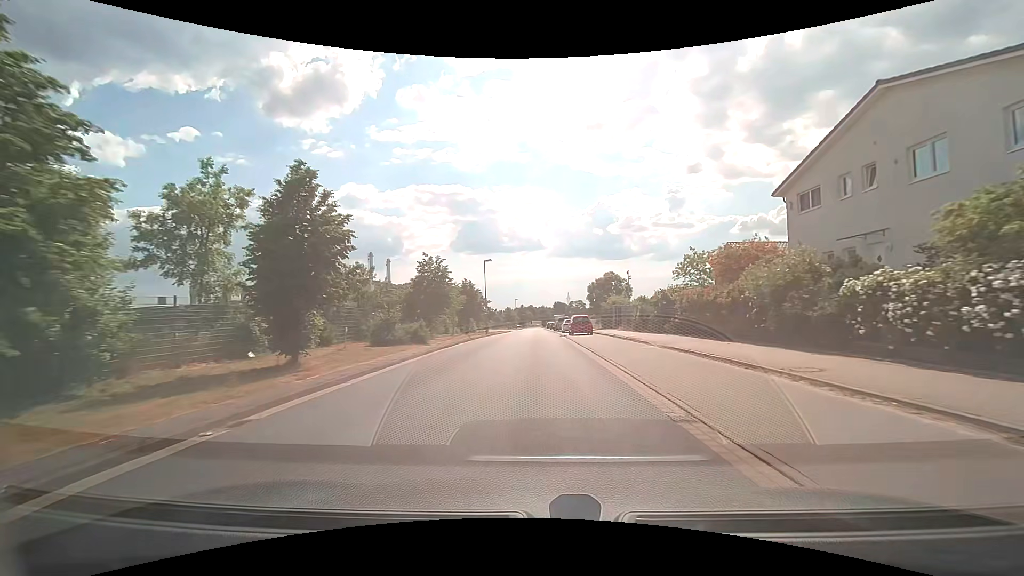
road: residential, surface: asphalt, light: Day
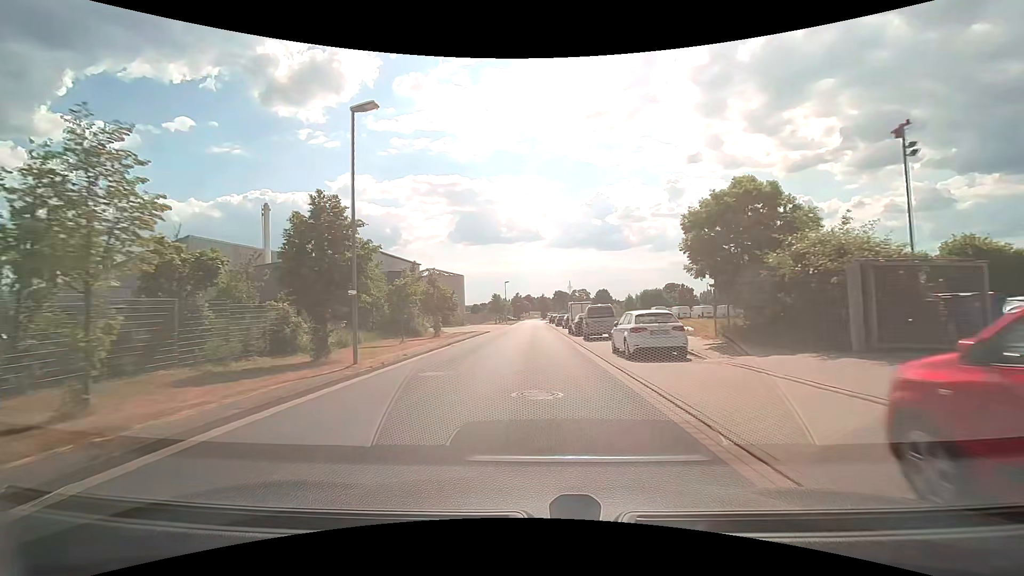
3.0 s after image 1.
(+0.1, +37.3) m; 0°
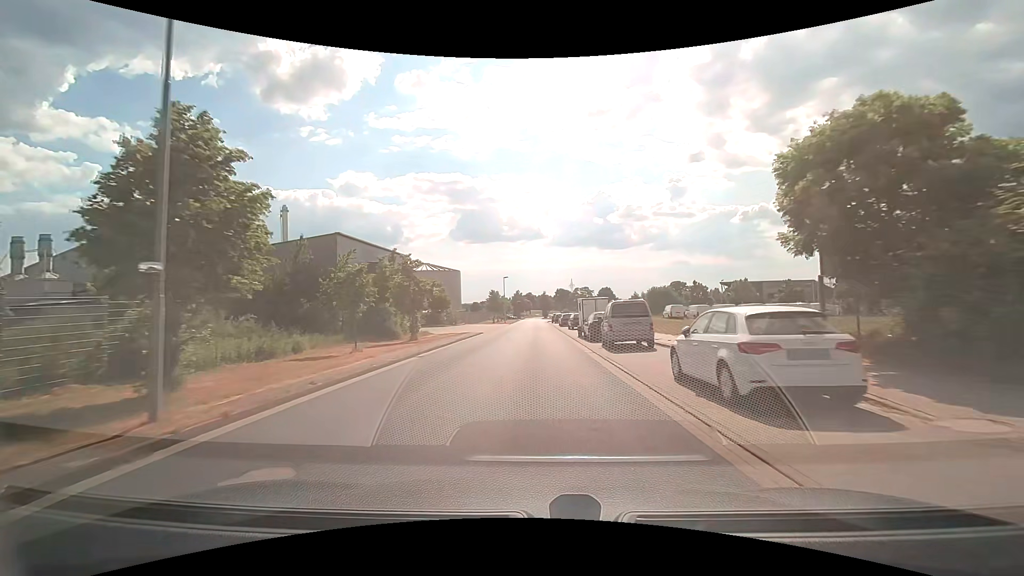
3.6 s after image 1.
(0.0, +7.7) m; 0°
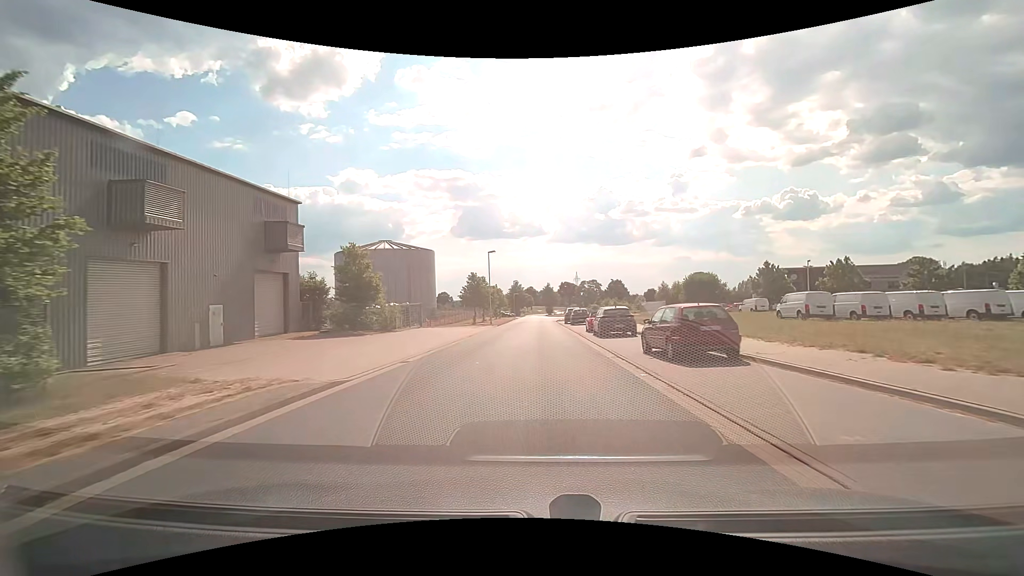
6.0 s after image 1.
(-0.1, +31.2) m; 0°
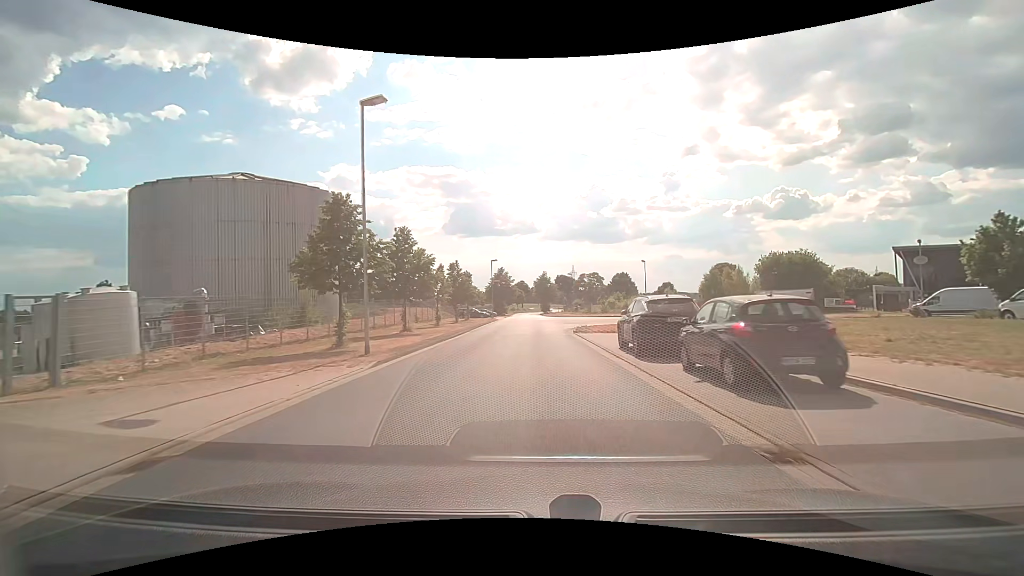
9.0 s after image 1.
(+0.1, +37.9) m; +1°
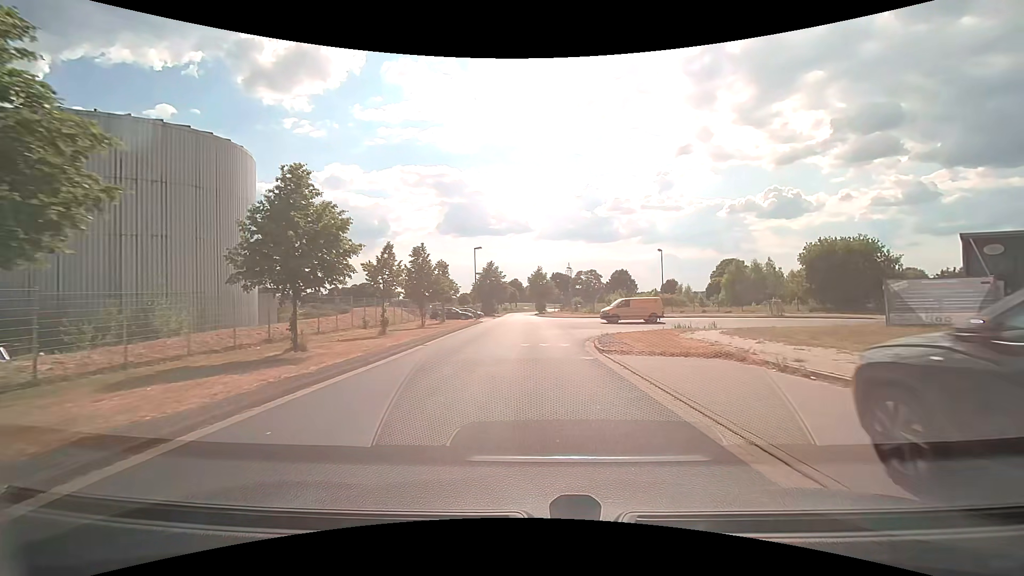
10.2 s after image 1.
(0.0, +12.5) m; +1°
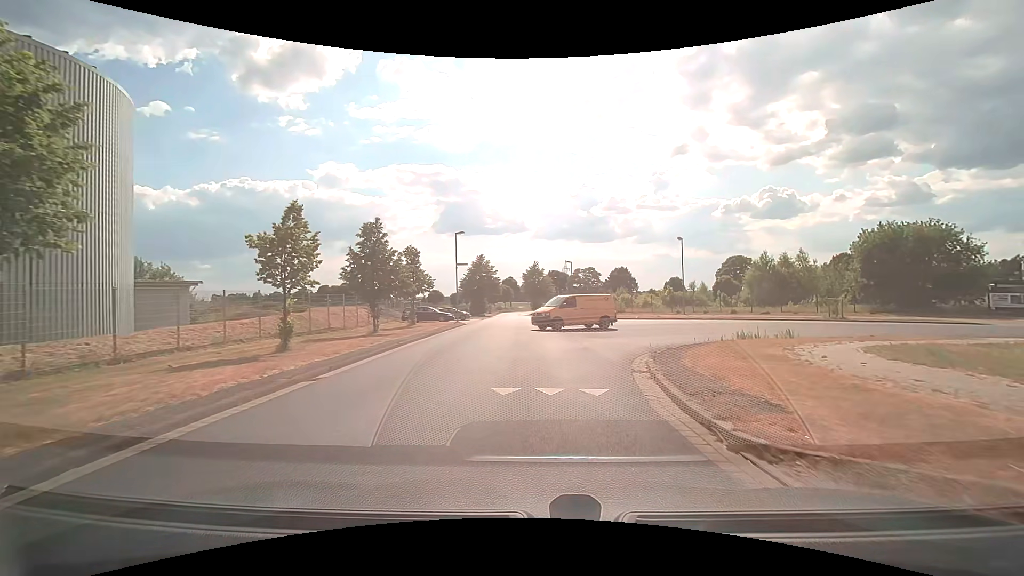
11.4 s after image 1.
(0.0, +9.7) m; 0°
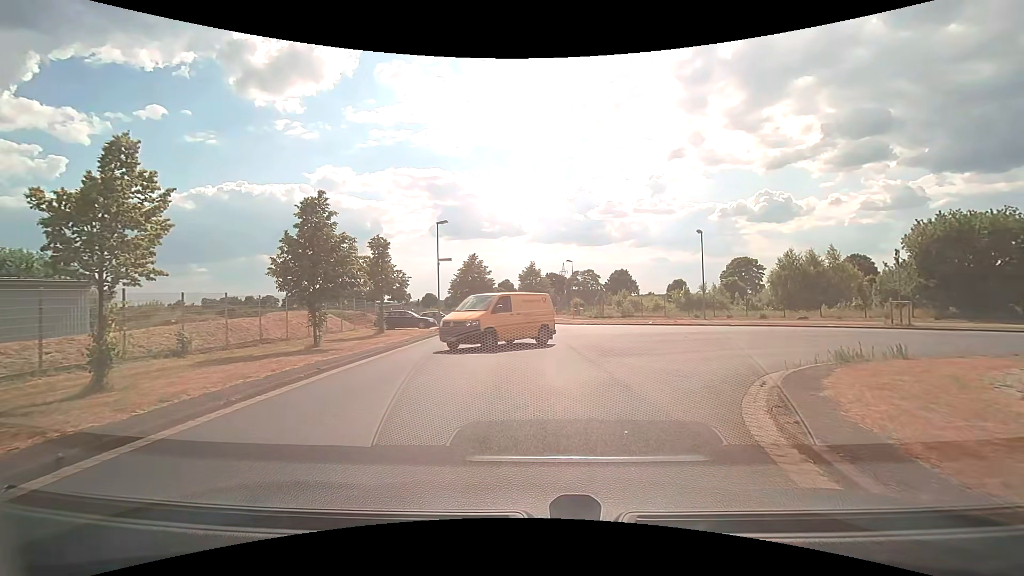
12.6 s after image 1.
(0.0, +6.5) m; 0°
(0, +10) (0, +20) (+1, +30) (0, +40) (0, +50) (-1, +60) (-1, +70) (-2, +80) (-2, +90) (-1, +100) m
